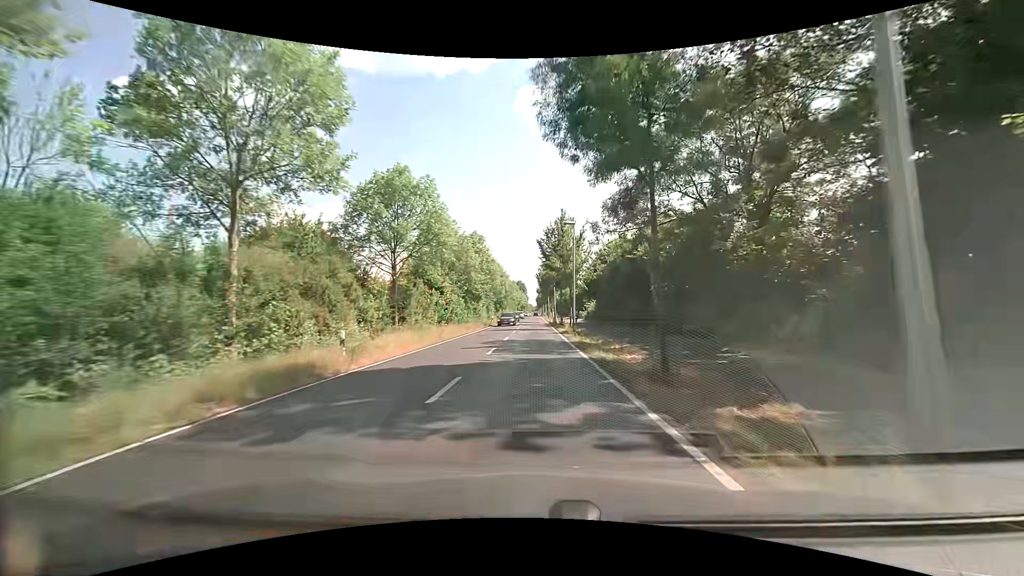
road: secondary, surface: asphalt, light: Day
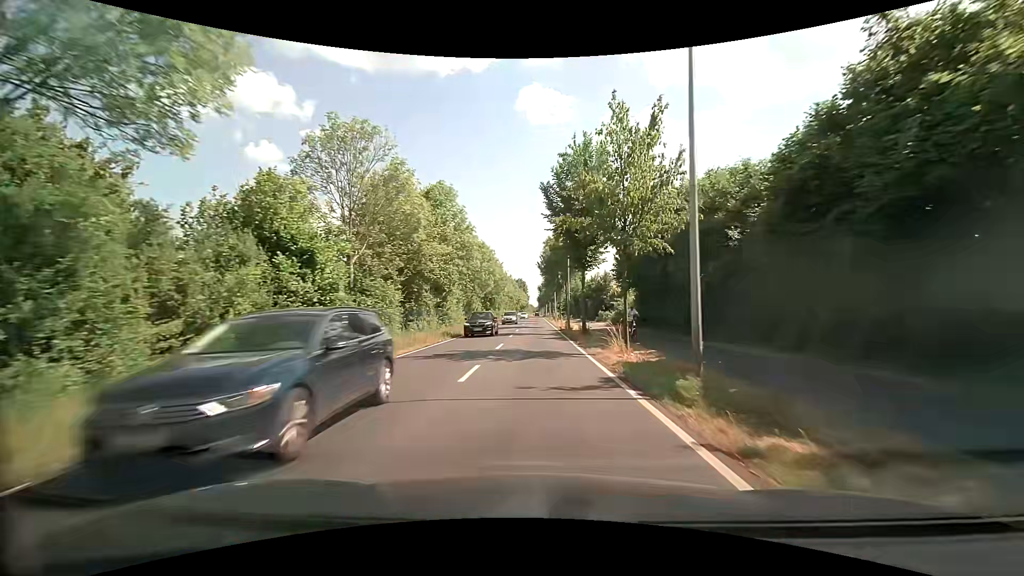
(+0.2, +24.7) m; +1°
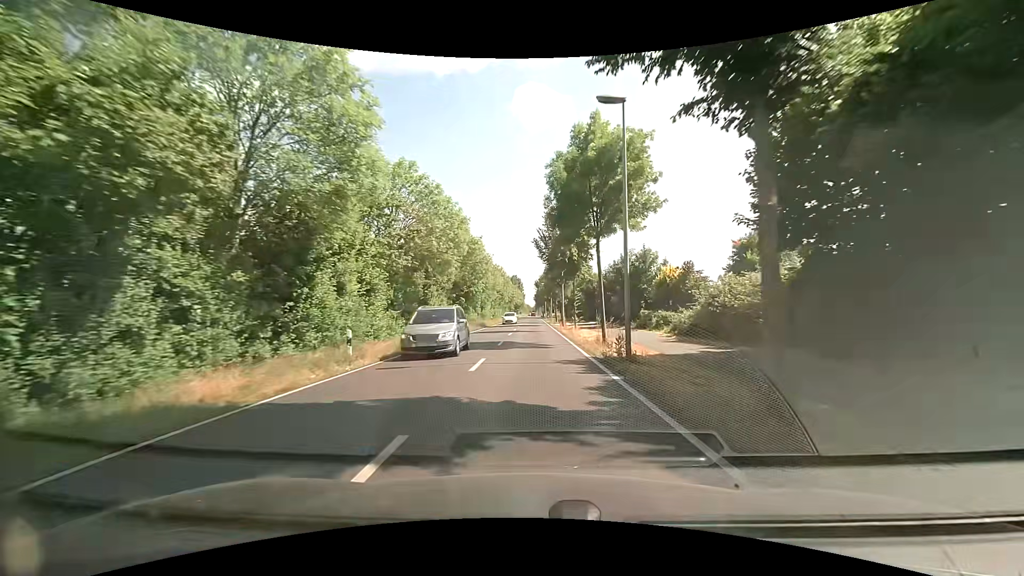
(-0.1, +25.2) m; 0°
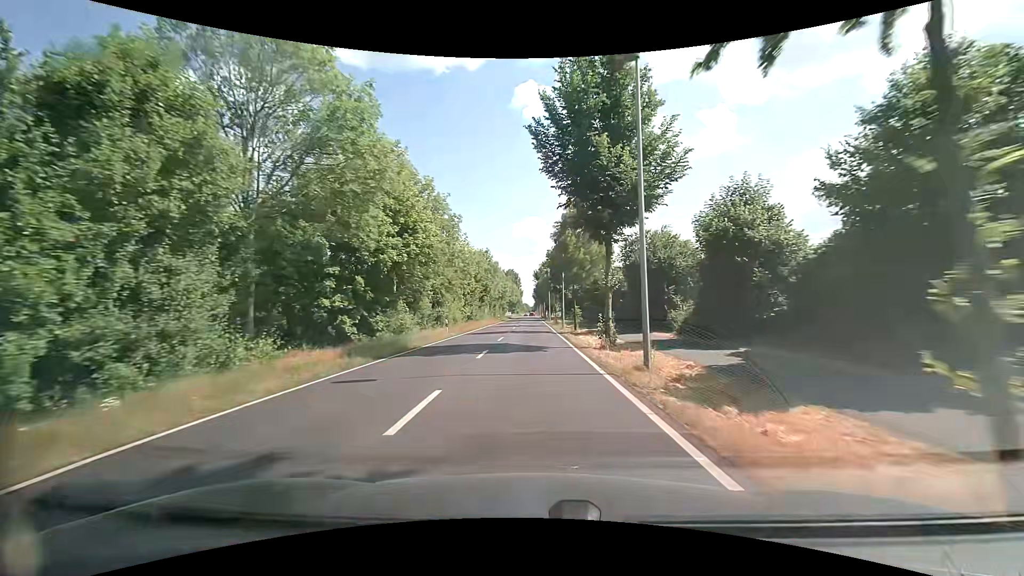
(+0.1, +32.8) m; 0°
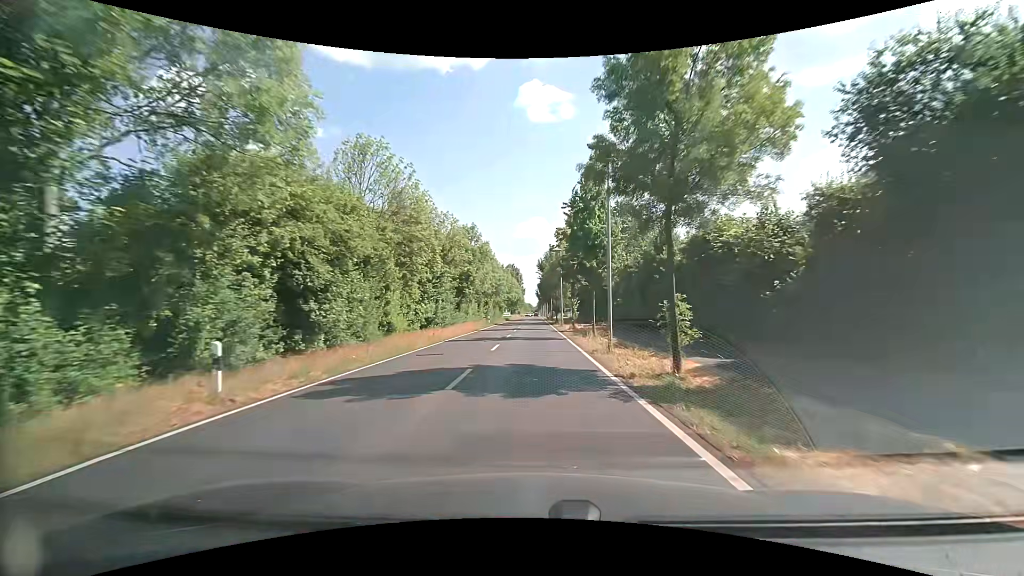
(-0.1, +23.7) m; 0°
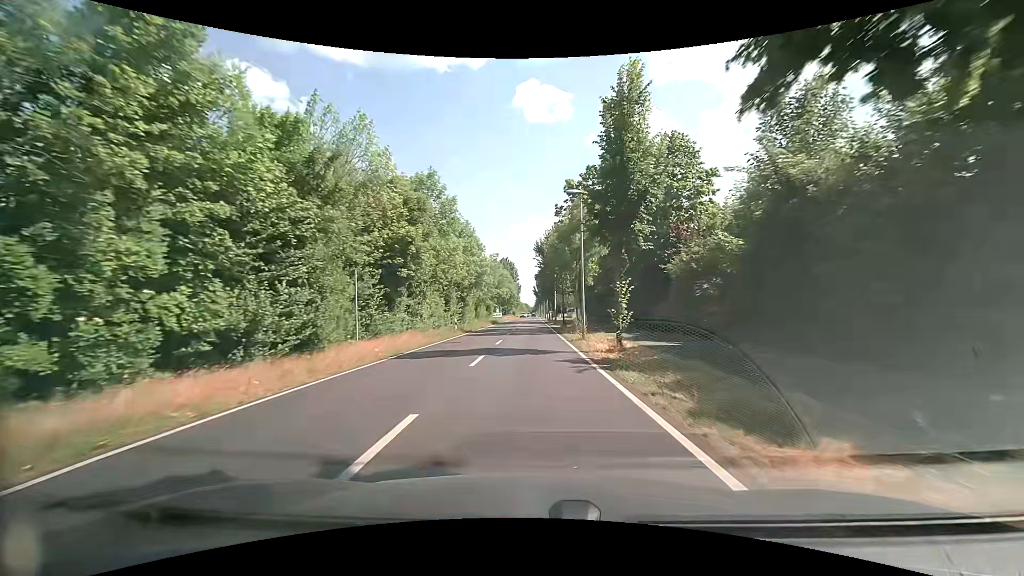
(+0.1, +23.1) m; 0°
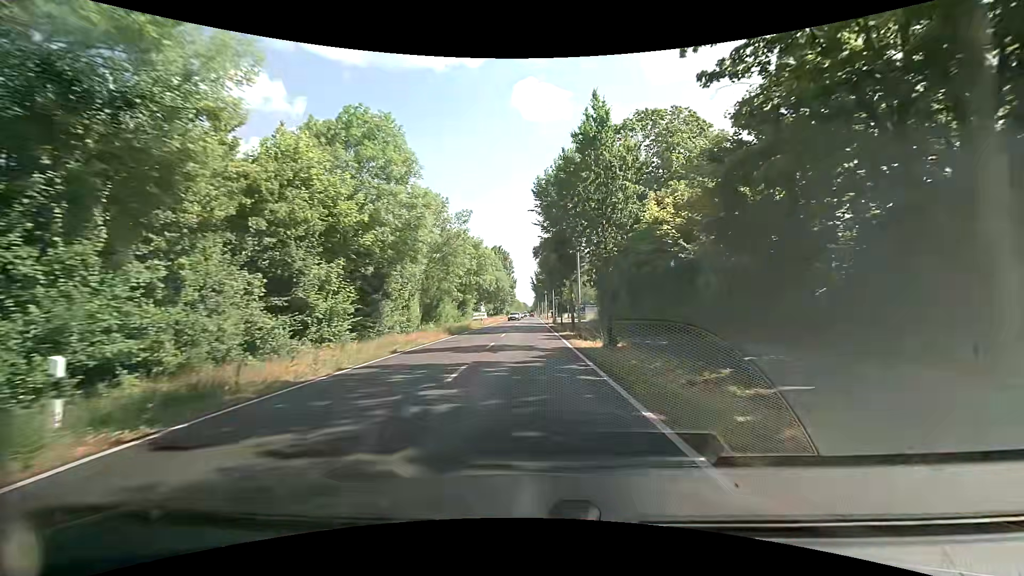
(+0.1, +29.9) m; 0°
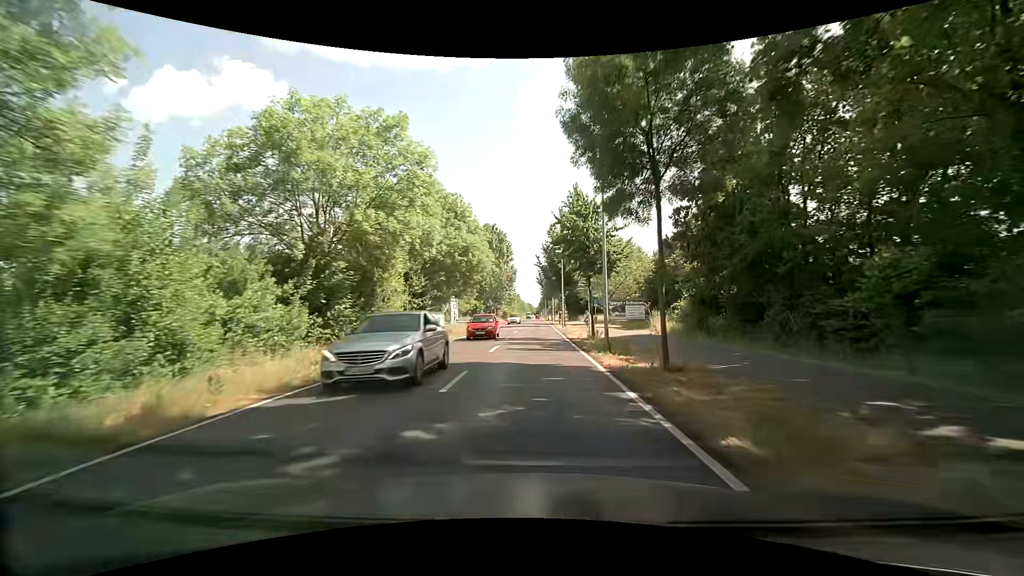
(0.0, +36.9) m; 0°
(0, +10) (0, +20) (0, +30) (0, +40) (0, +50) (0, +60) (0, +70) (0, +80) (0, +90) (0, +100) m
